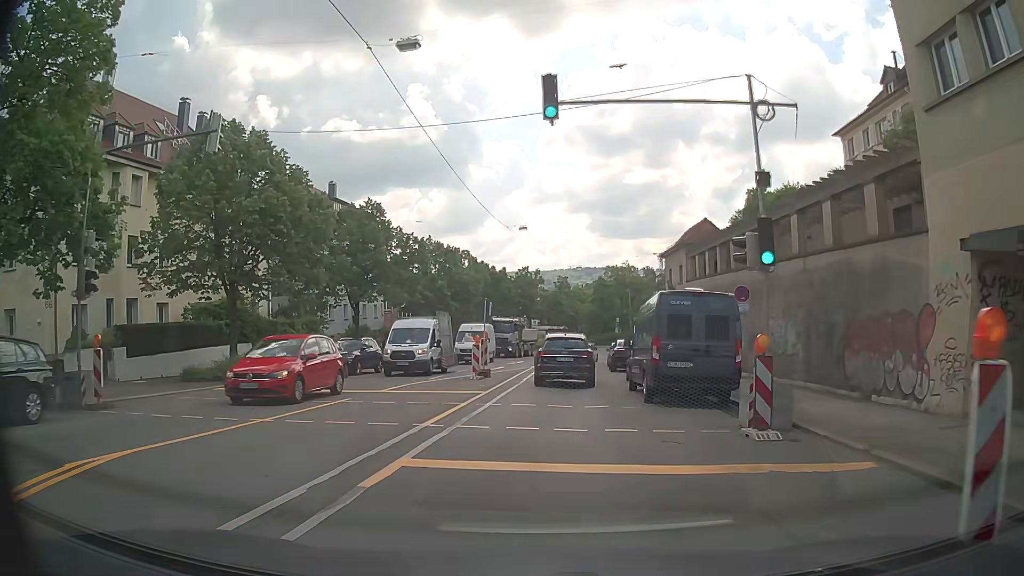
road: secondary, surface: asphalt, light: Day
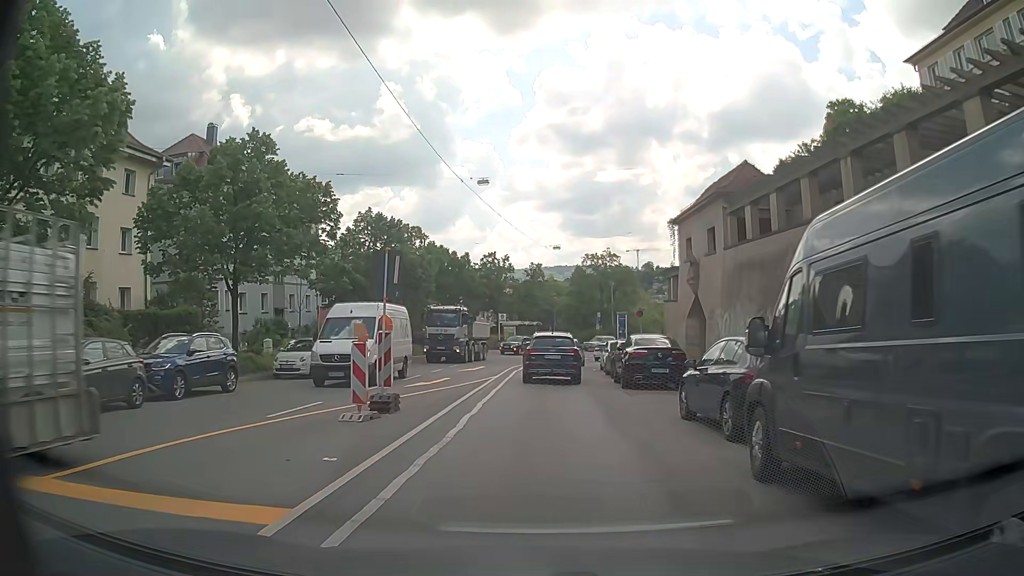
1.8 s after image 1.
(0.0, +13.5) m; +1°
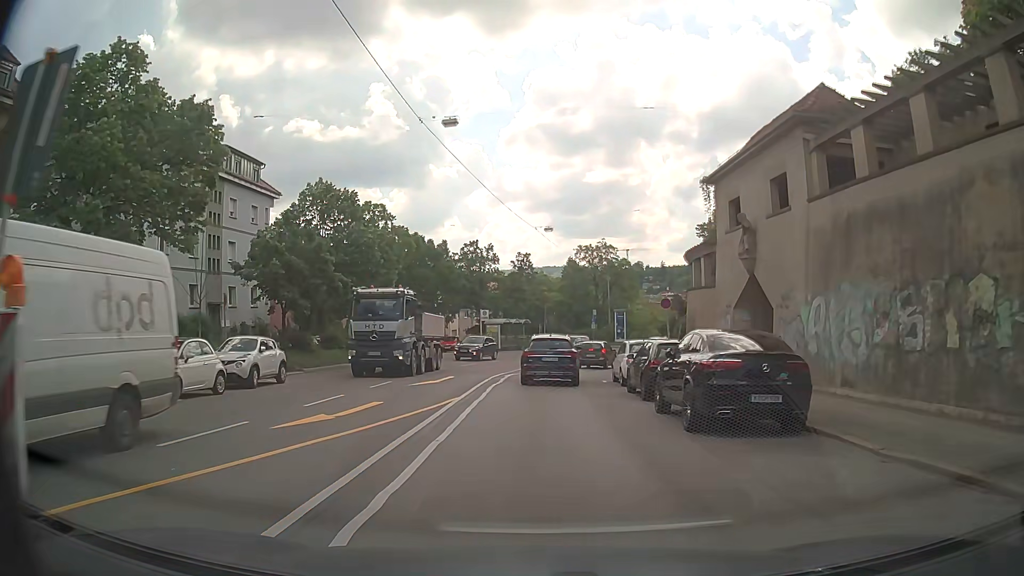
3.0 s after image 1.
(+0.2, +9.7) m; +2°
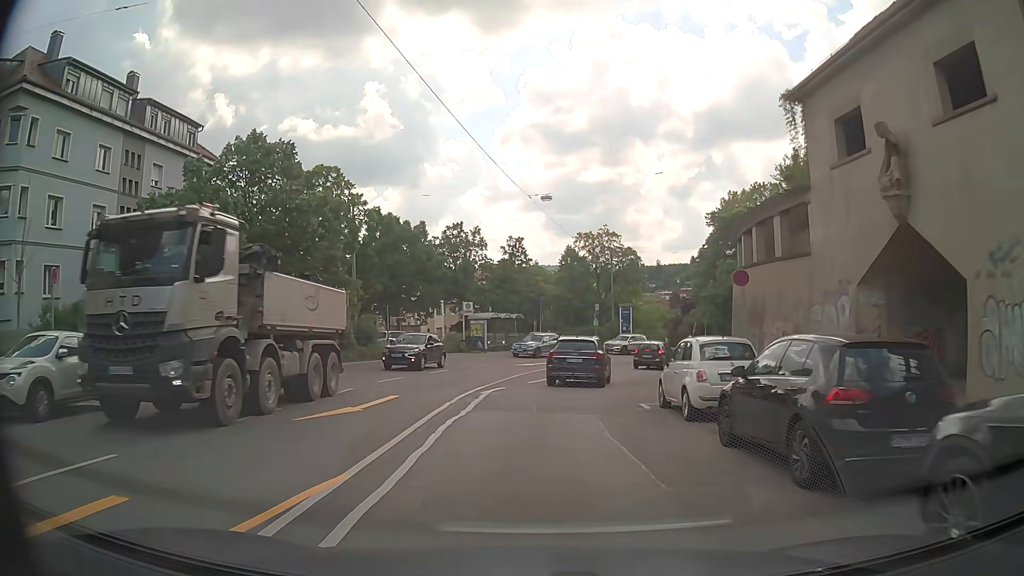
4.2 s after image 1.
(0.0, +10.0) m; +1°
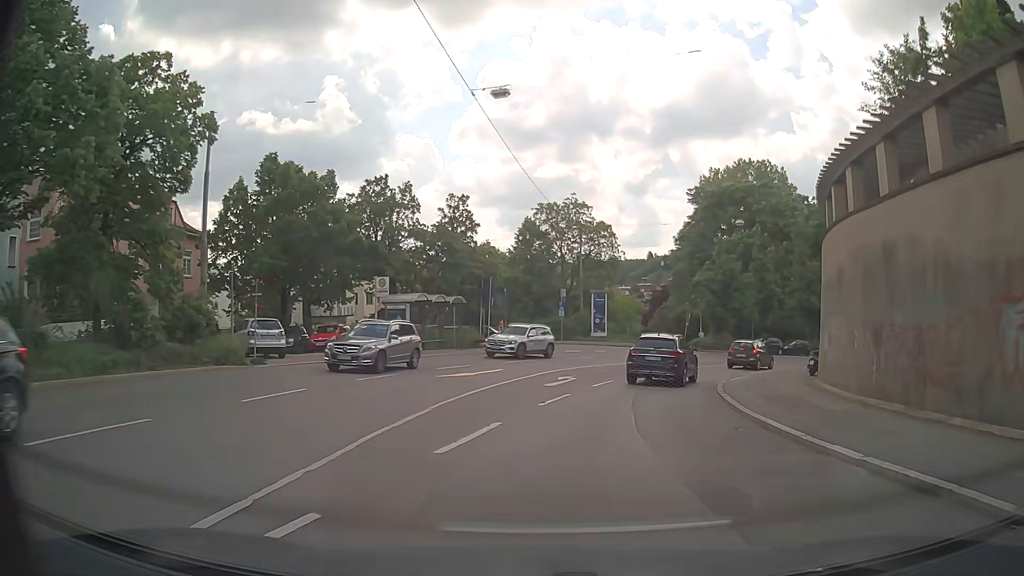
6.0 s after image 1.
(+0.1, +15.4) m; +3°
(+1, +10) (+3, +20) (+7, +29) (+12, +37) (+19, +44) (+28, +50) (+37, +54) (+46, +58) (+55, +61) (+64, +66) m
